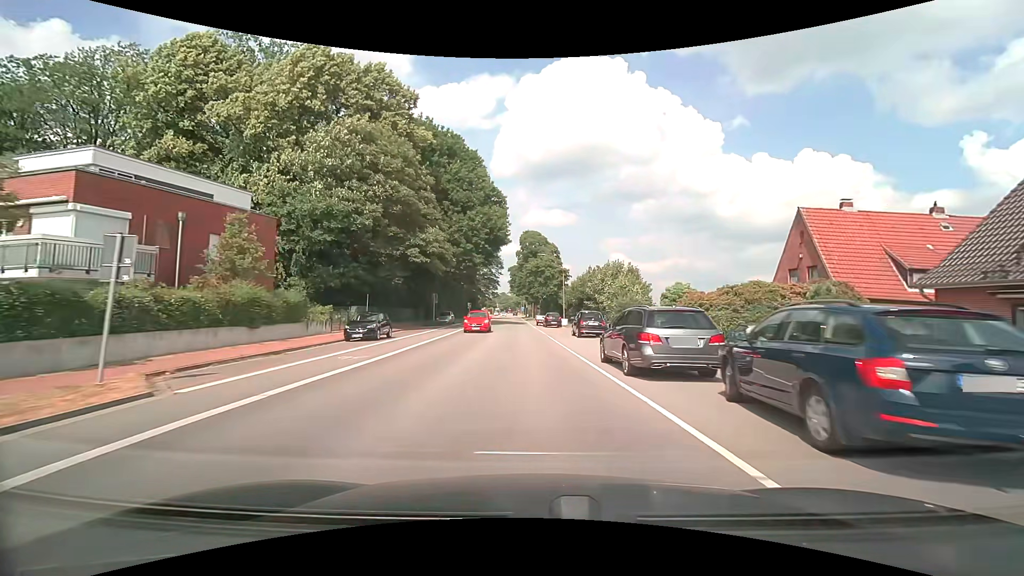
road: secondary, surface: asphalt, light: Day
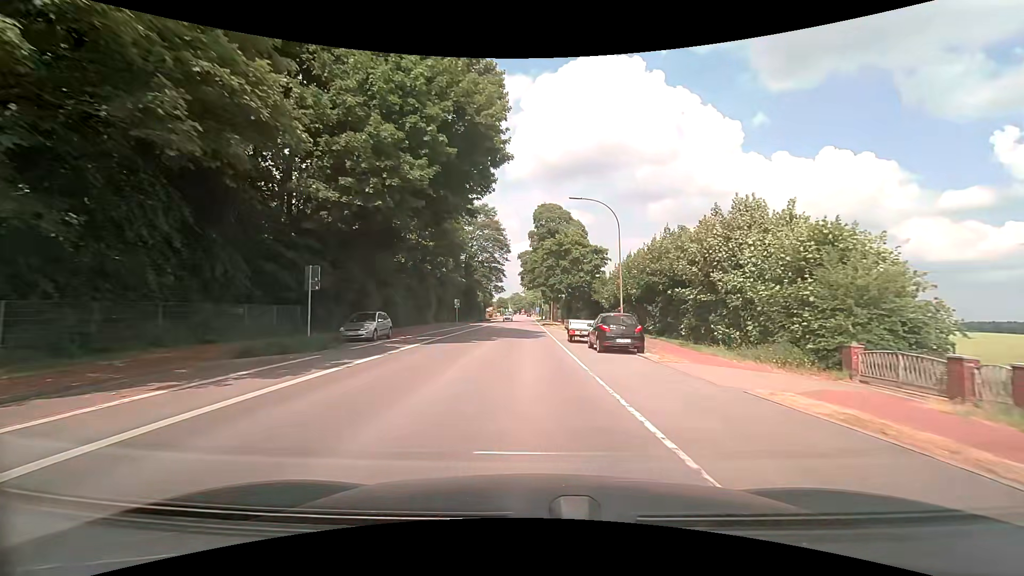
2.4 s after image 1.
(-0.6, +31.0) m; -2°
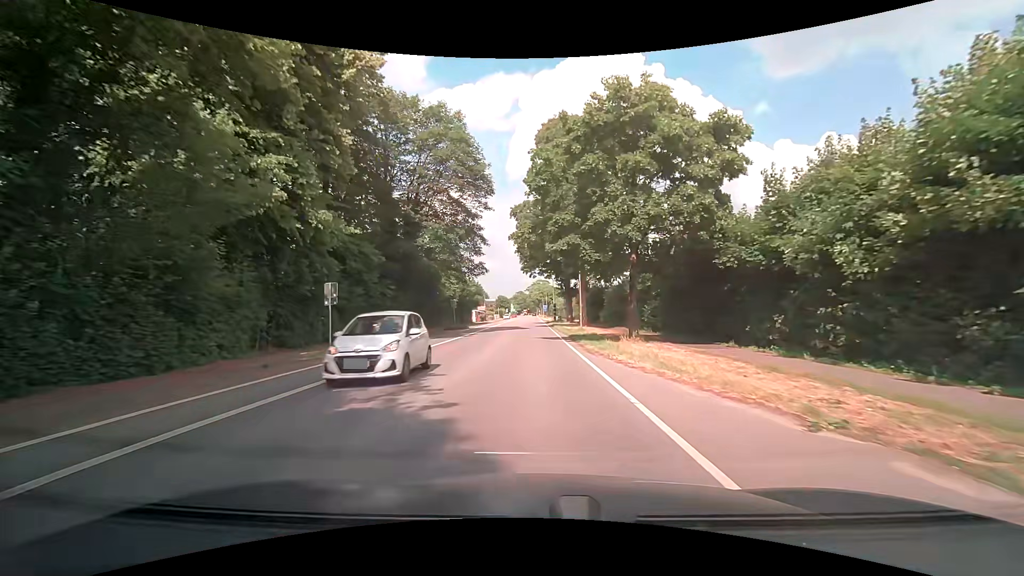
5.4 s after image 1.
(-0.2, +39.3) m; -1°
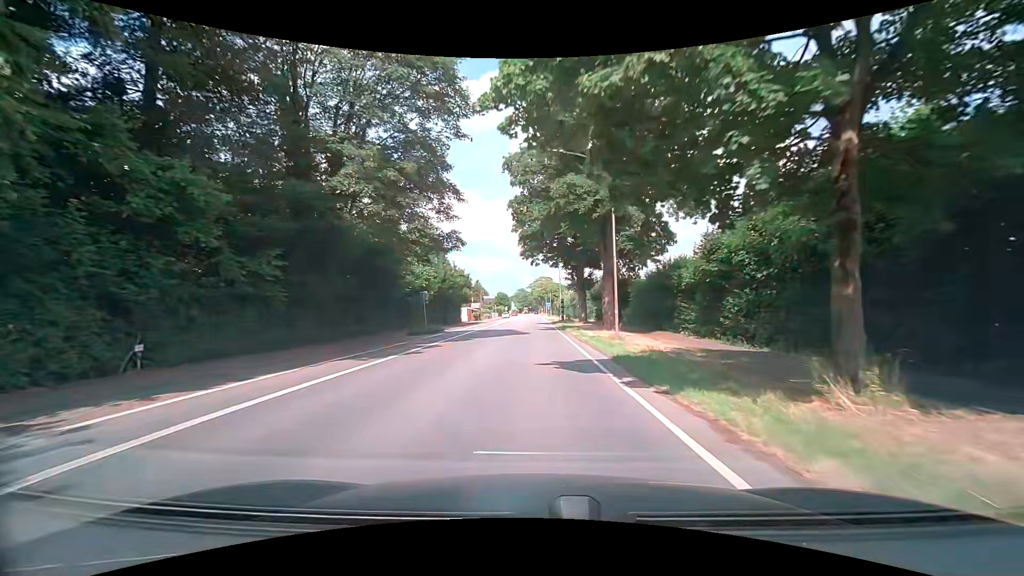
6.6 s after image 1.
(+0.1, +15.8) m; 0°
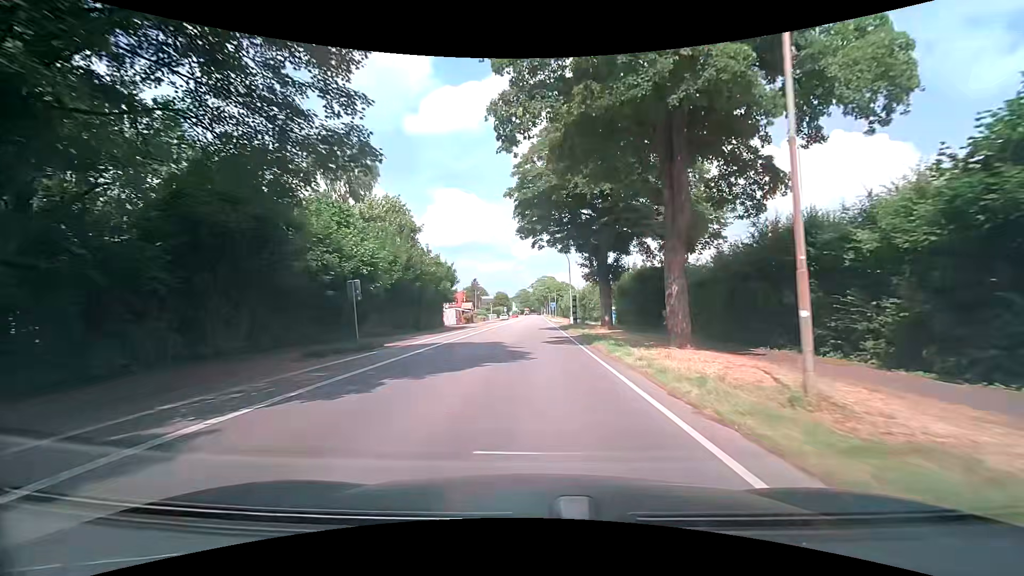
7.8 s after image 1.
(-0.1, +15.7) m; 0°
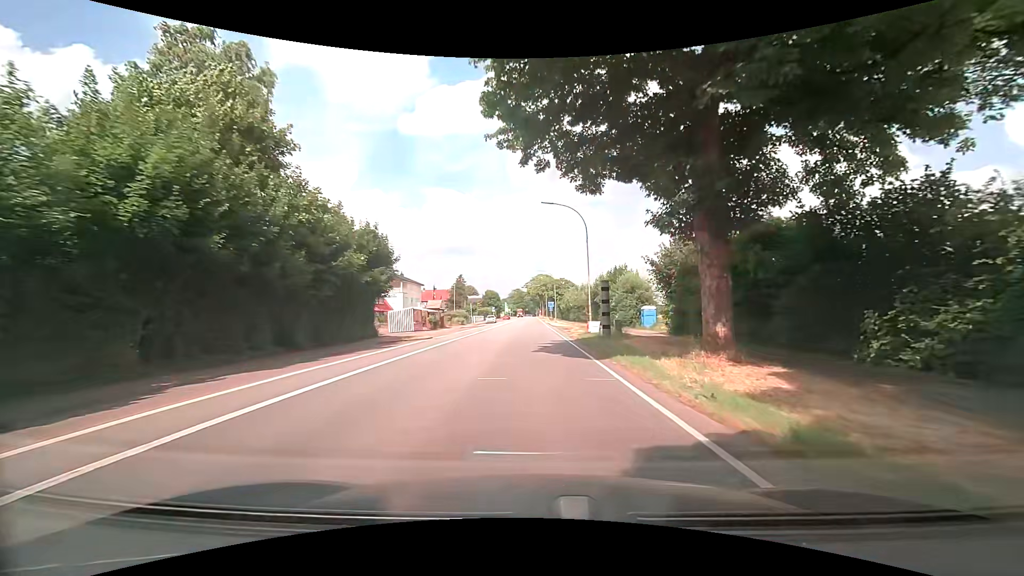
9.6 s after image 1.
(0.0, +23.0) m; 0°
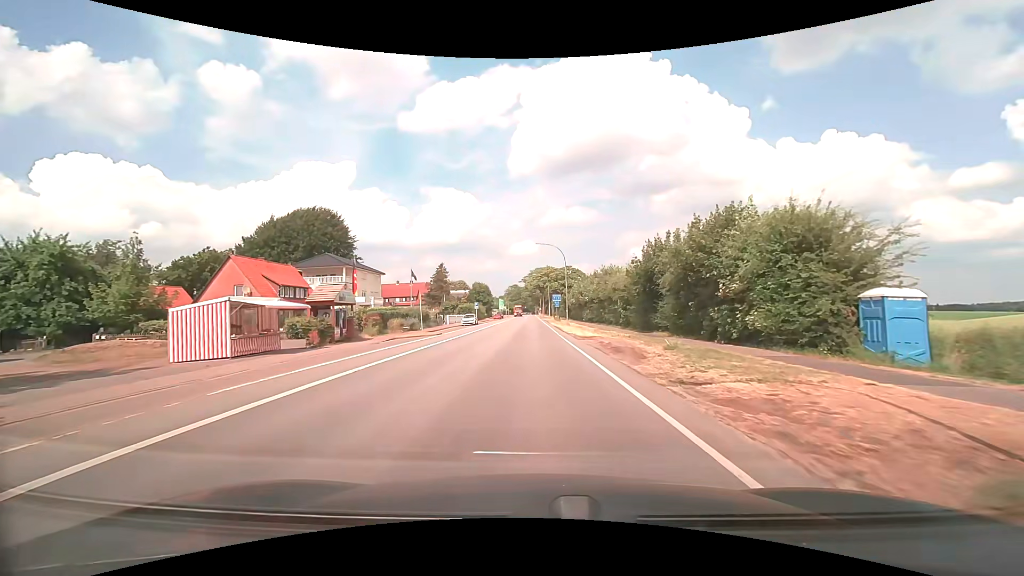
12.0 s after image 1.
(+0.1, +30.5) m; +1°
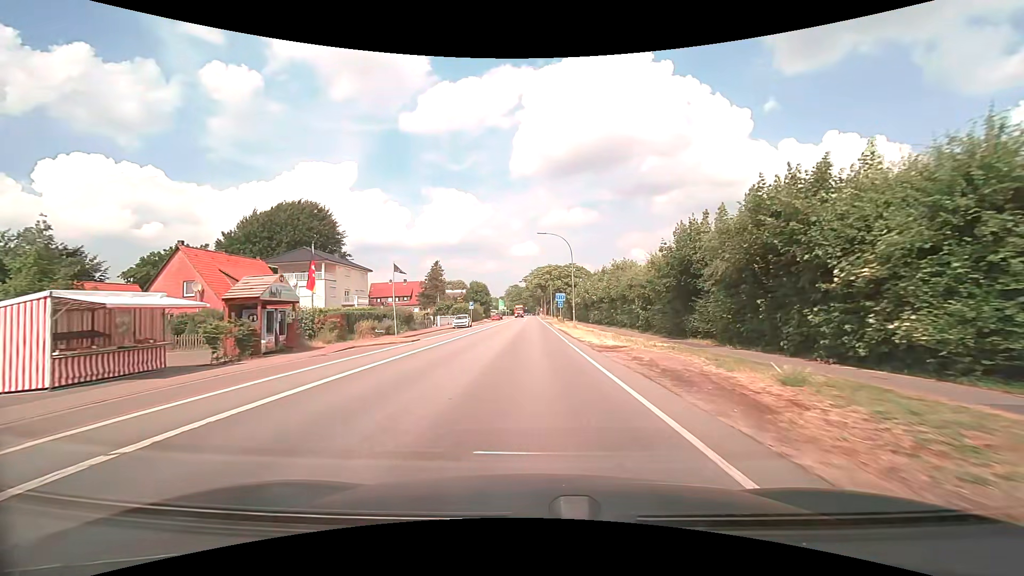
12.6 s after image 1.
(0.0, +7.6) m; 0°
(0, +10) (0, +20) (0, +30) (0, +40) (0, +50) (0, +60) (0, +70) (0, +80) (0, +90) (0, +100) m
